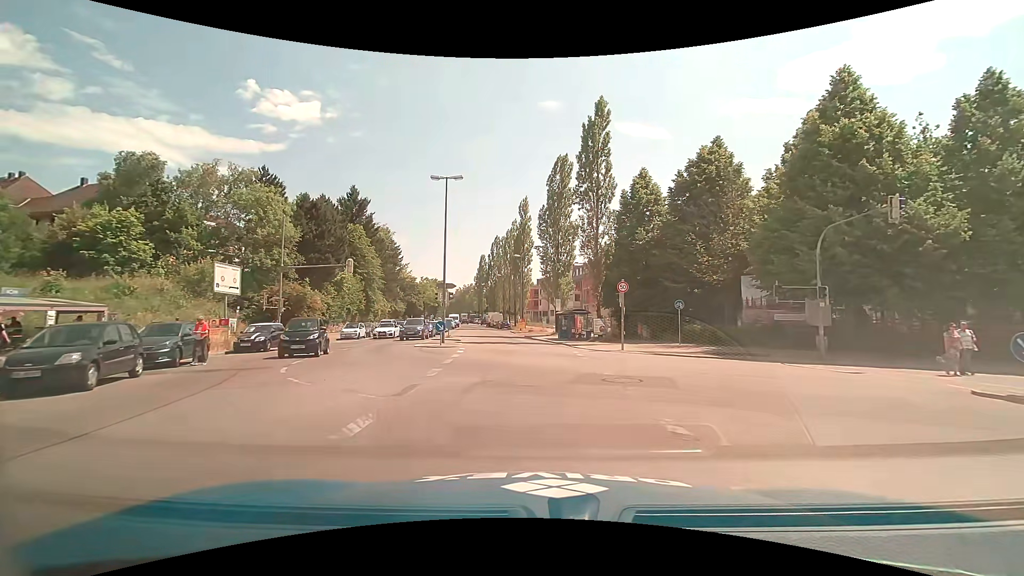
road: tertiary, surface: asphalt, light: Day
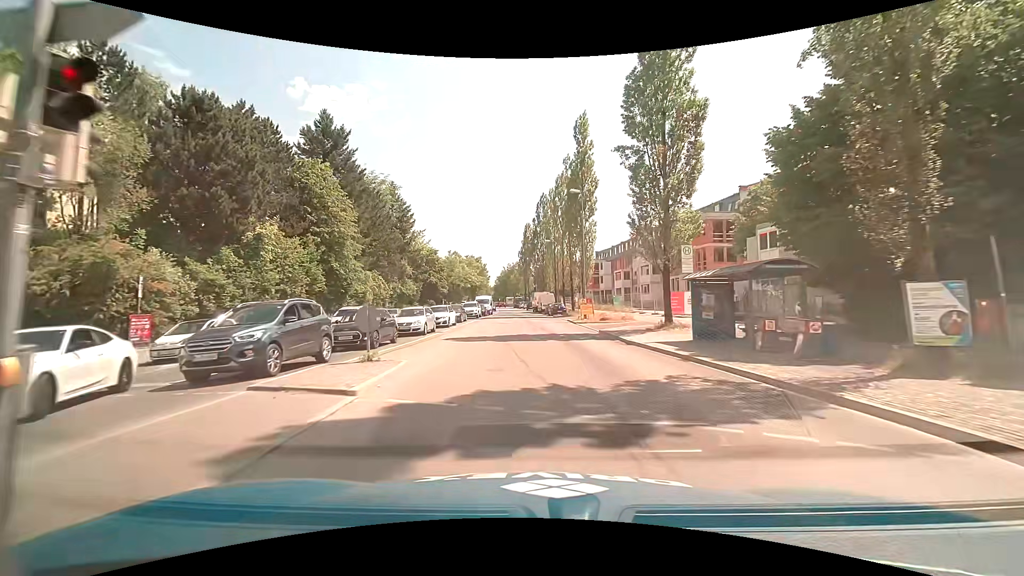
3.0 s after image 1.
(-1.5, +28.4) m; -6°
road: secondary
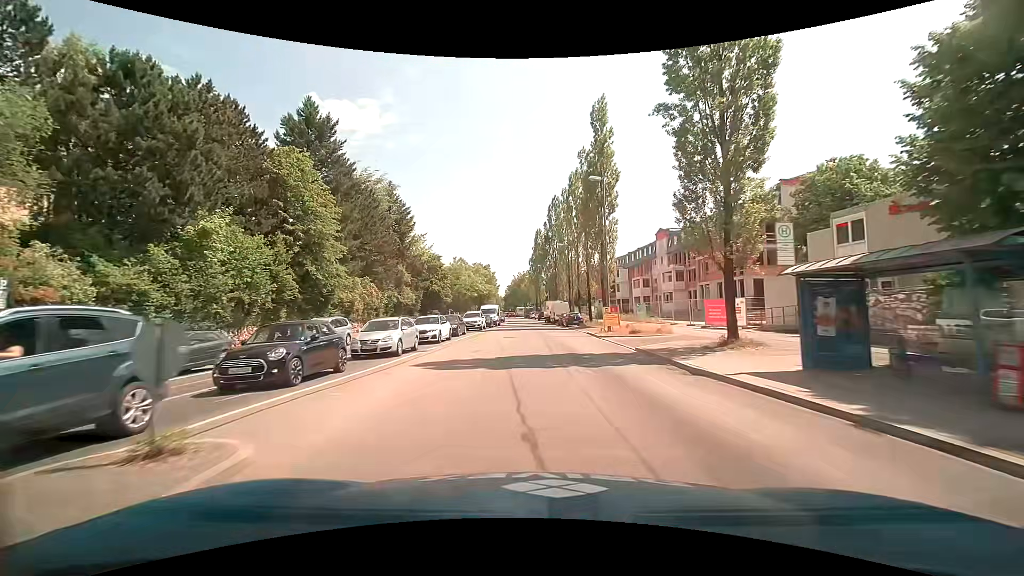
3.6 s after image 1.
(0.0, +6.9) m; -1°
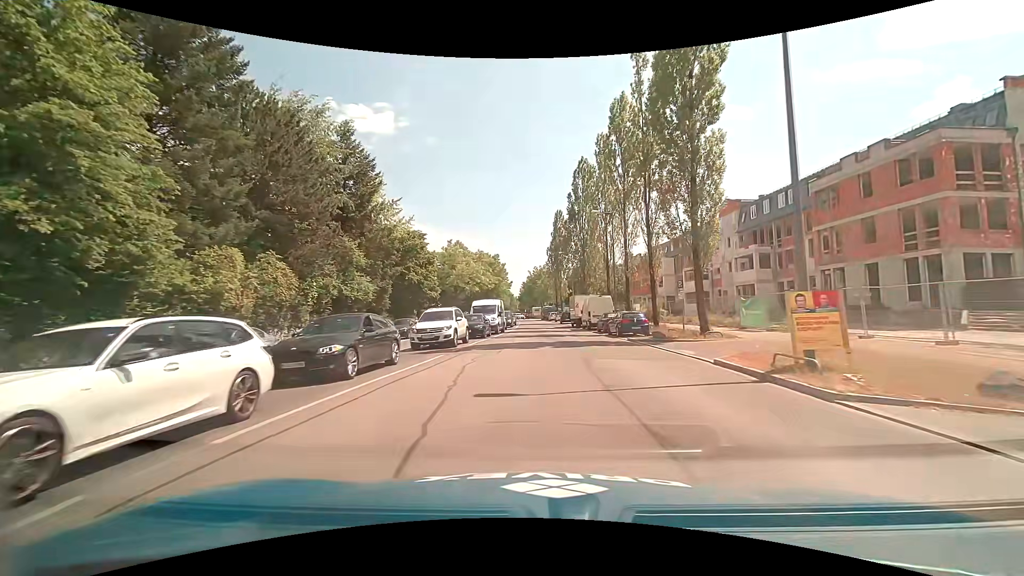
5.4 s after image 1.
(-0.7, +21.7) m; -3°
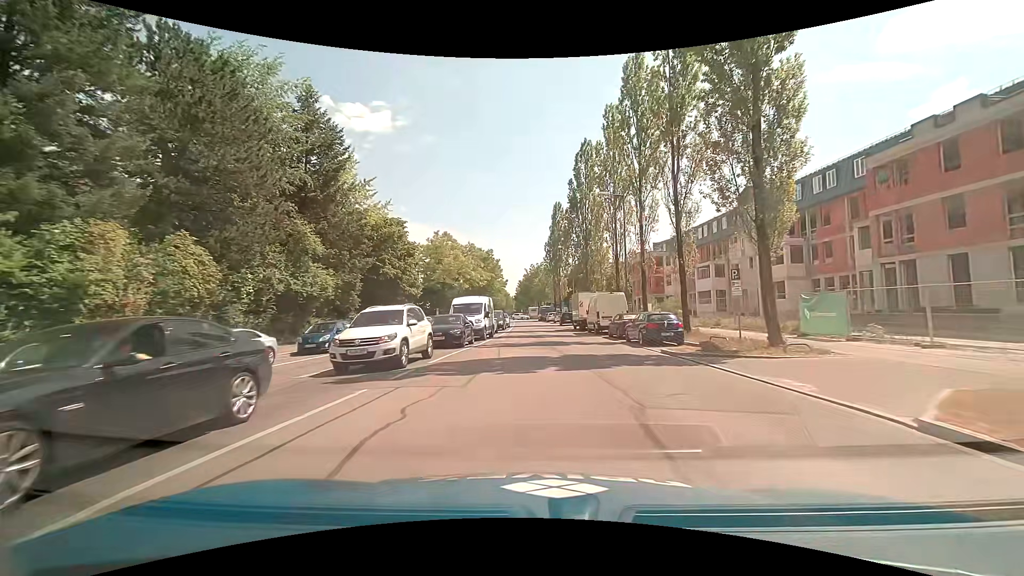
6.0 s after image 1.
(0.0, +7.1) m; +1°
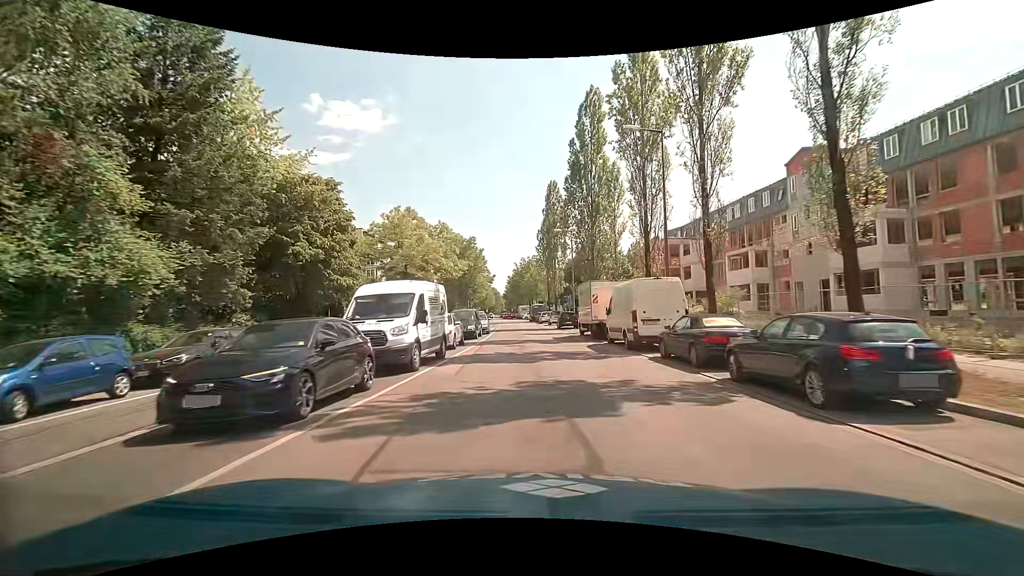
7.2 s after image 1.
(+0.1, +13.8) m; 0°
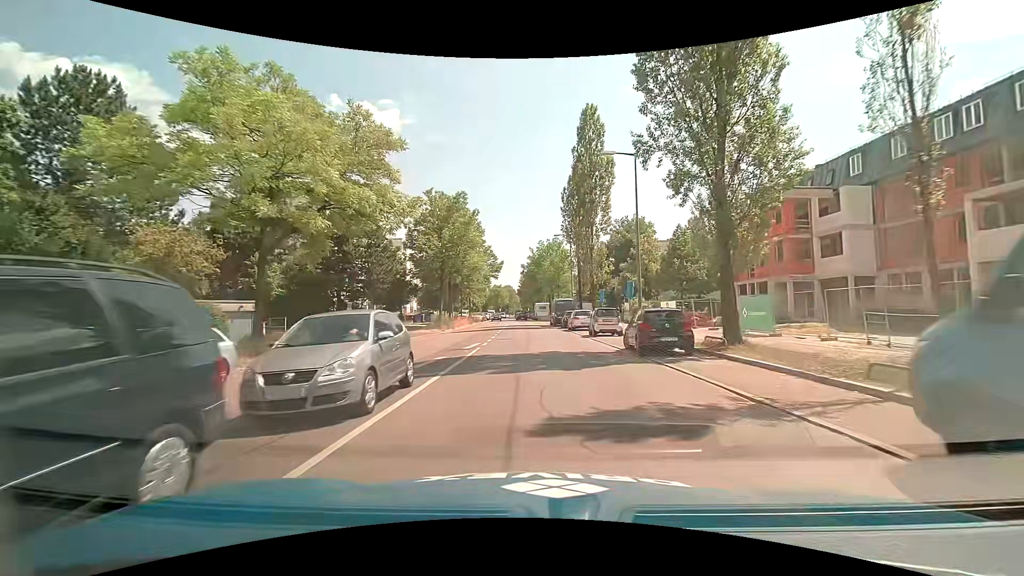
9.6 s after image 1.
(-0.2, +26.8) m; -2°
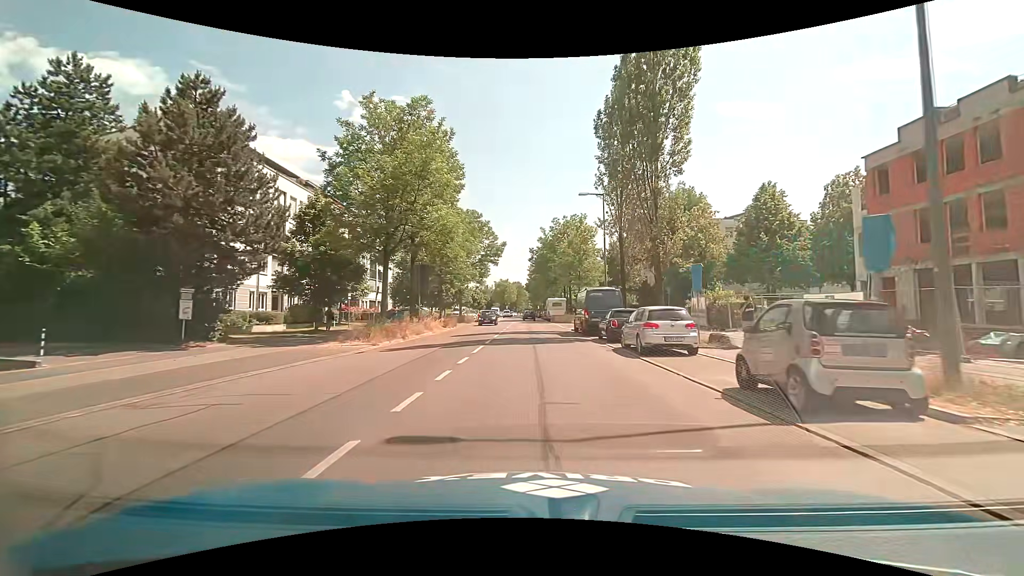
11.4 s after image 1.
(0.0, +20.2) m; 0°
